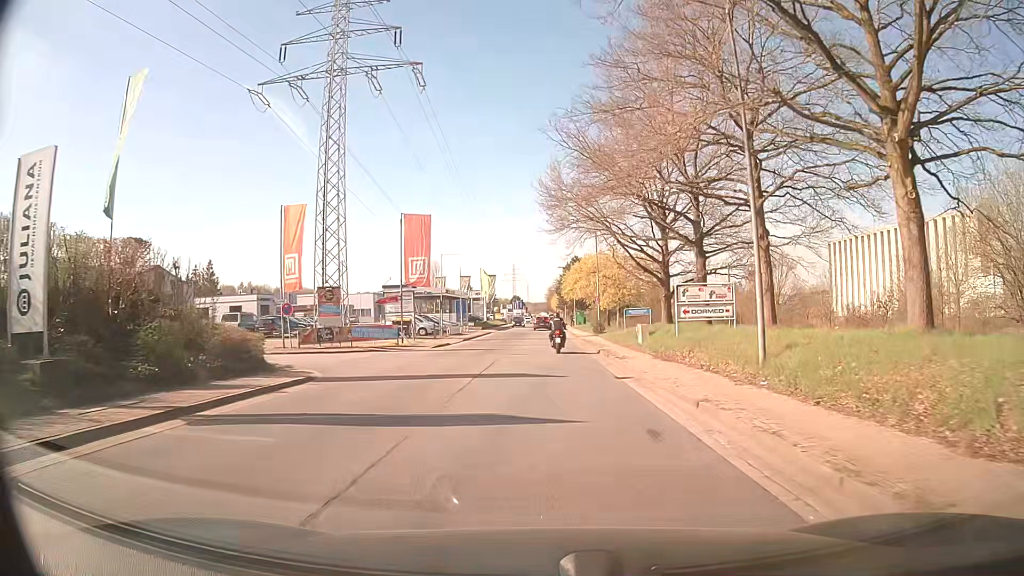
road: residential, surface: asphalt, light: Day
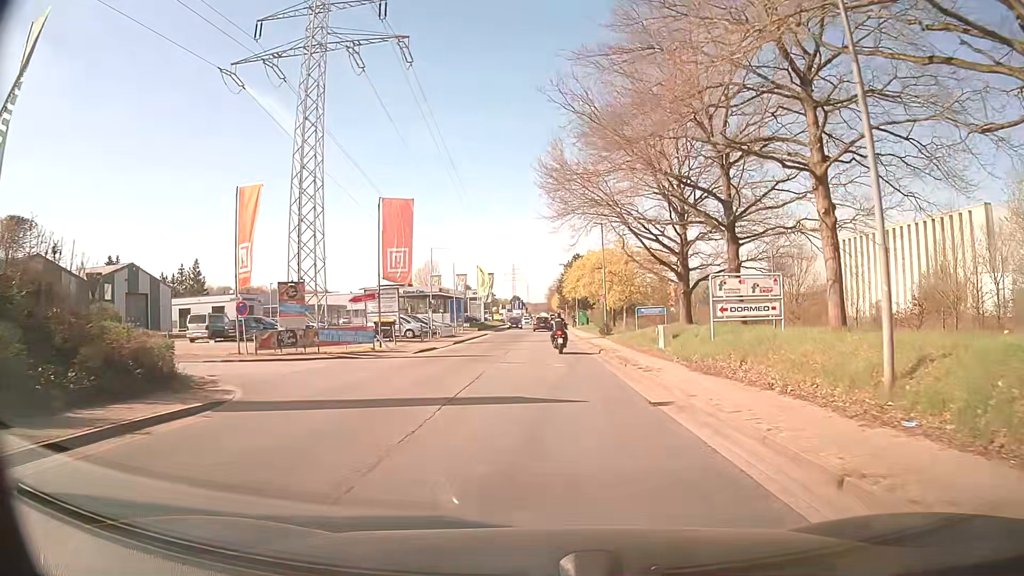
(0.0, +4.9) m; -1°
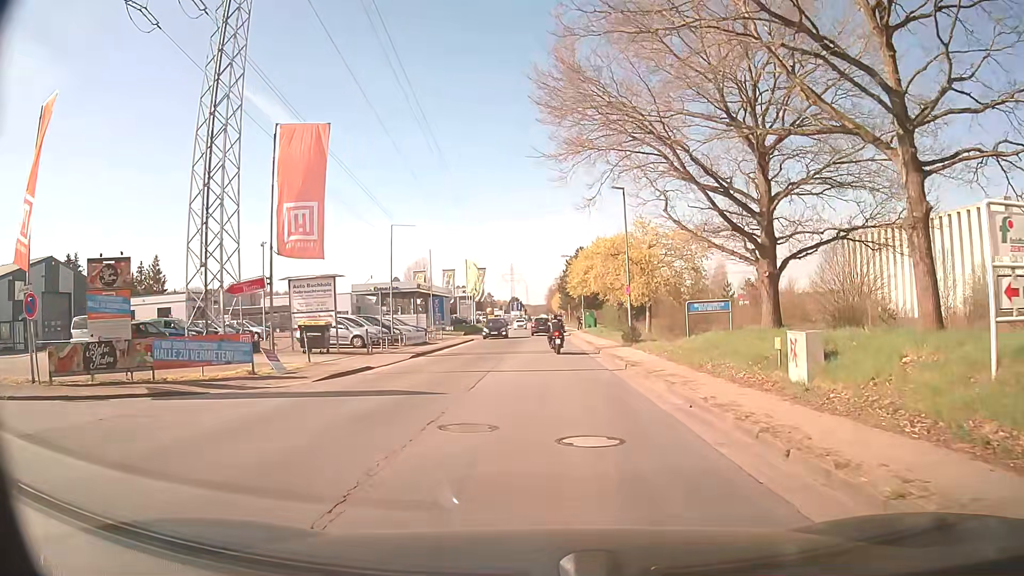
(+0.1, +12.6) m; +1°
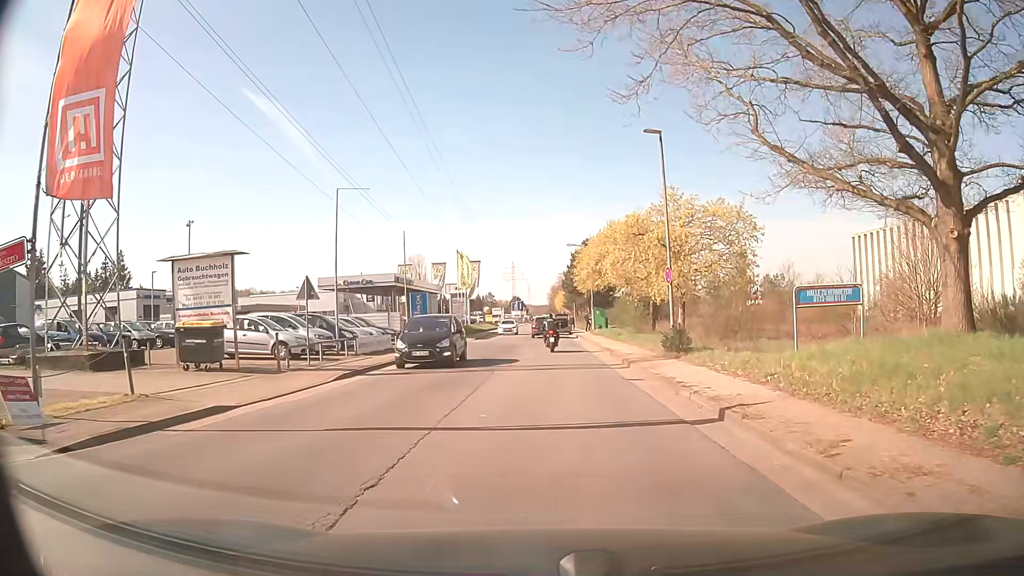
(0.0, +10.0) m; 0°
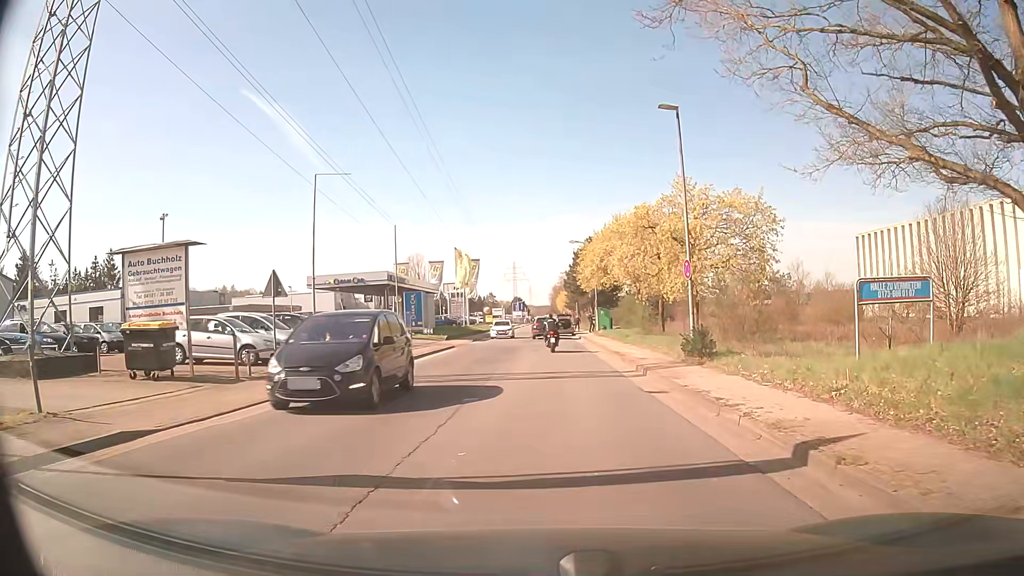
(0.0, +2.8) m; -1°
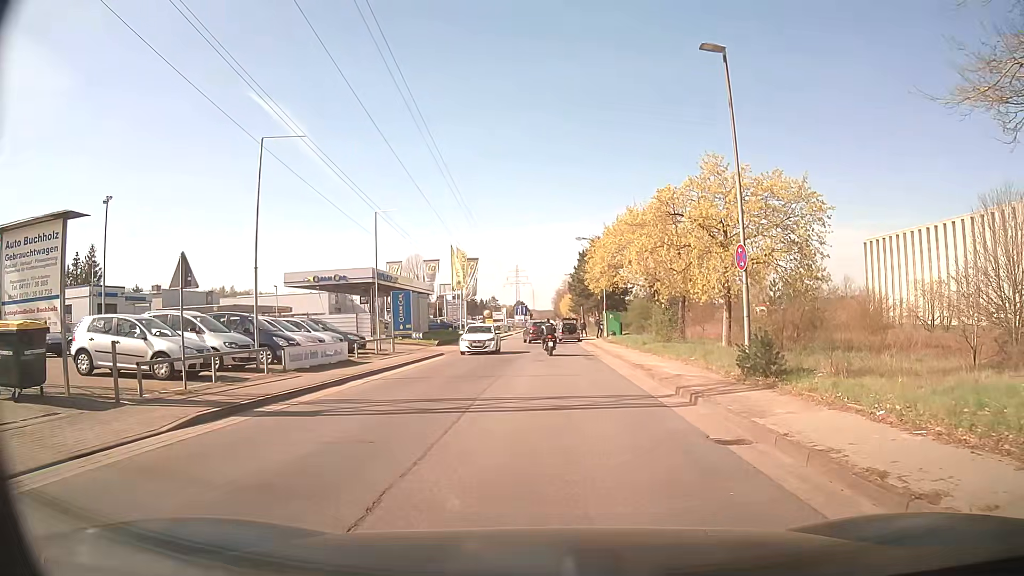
(+0.1, +5.3) m; +1°
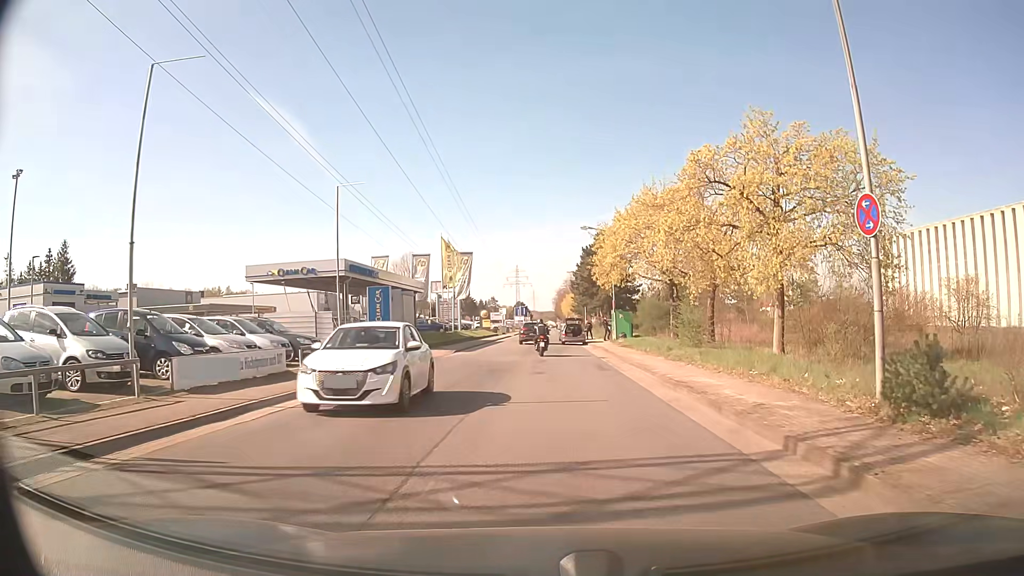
(0.0, +6.4) m; 0°
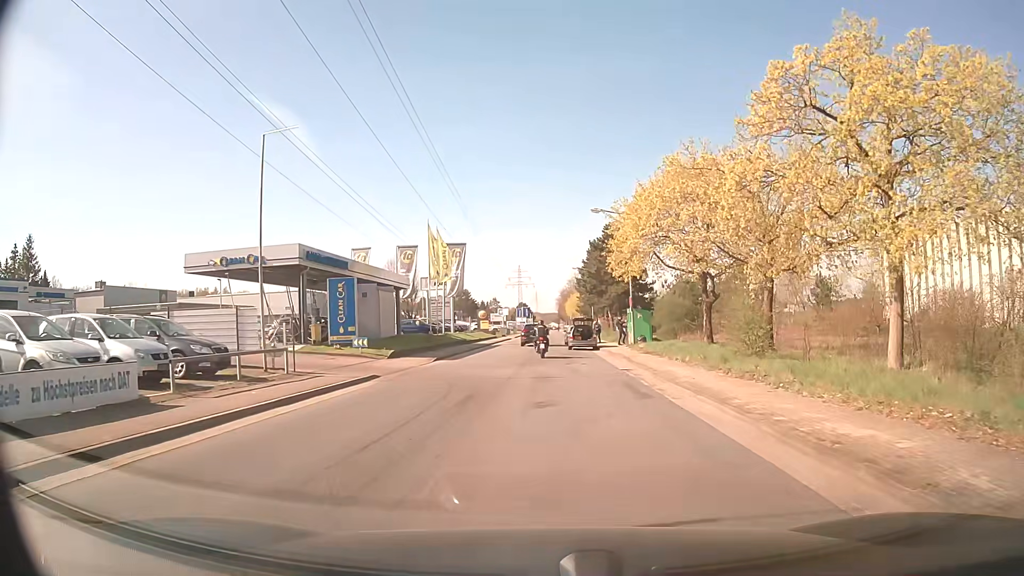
(0.0, +7.7) m; 0°
